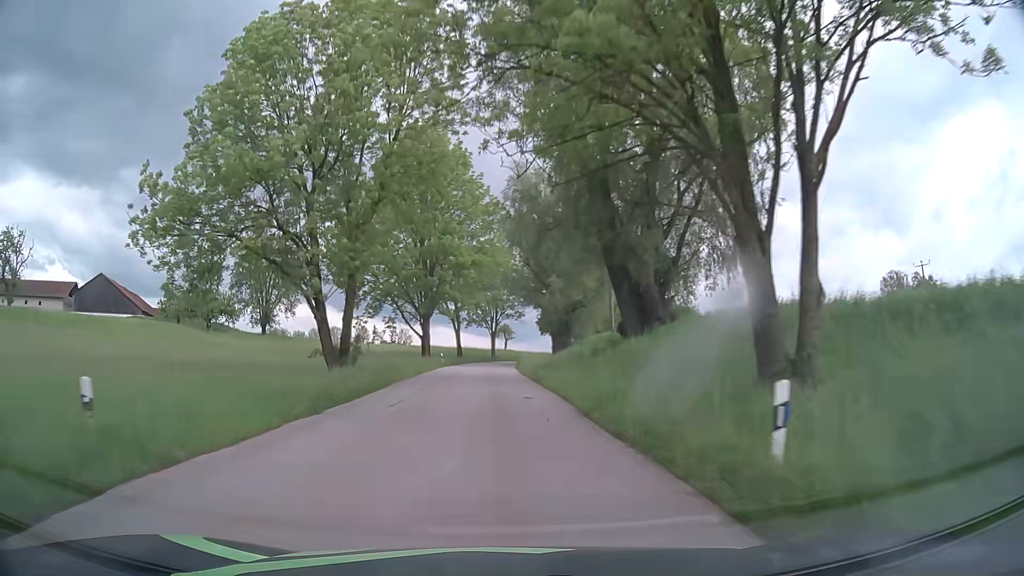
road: tertiary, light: Day
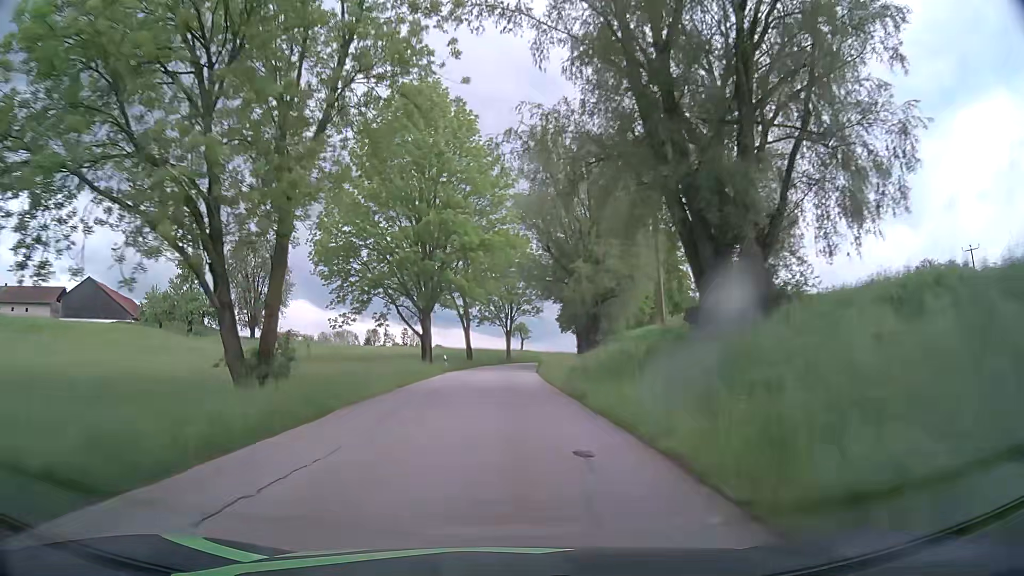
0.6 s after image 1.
(-0.1, +10.4) m; -1°
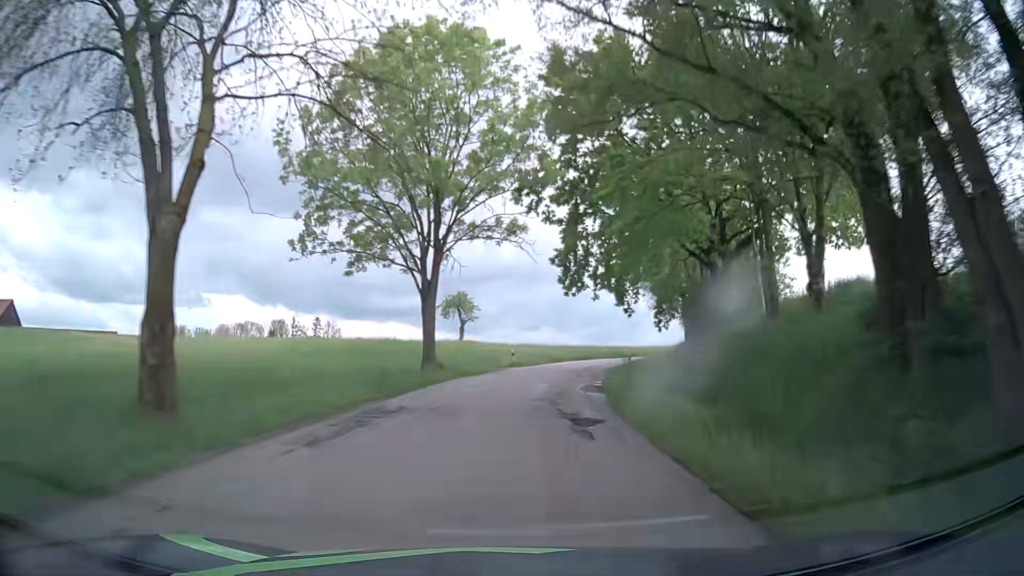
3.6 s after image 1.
(+0.6, +55.3) m; +5°
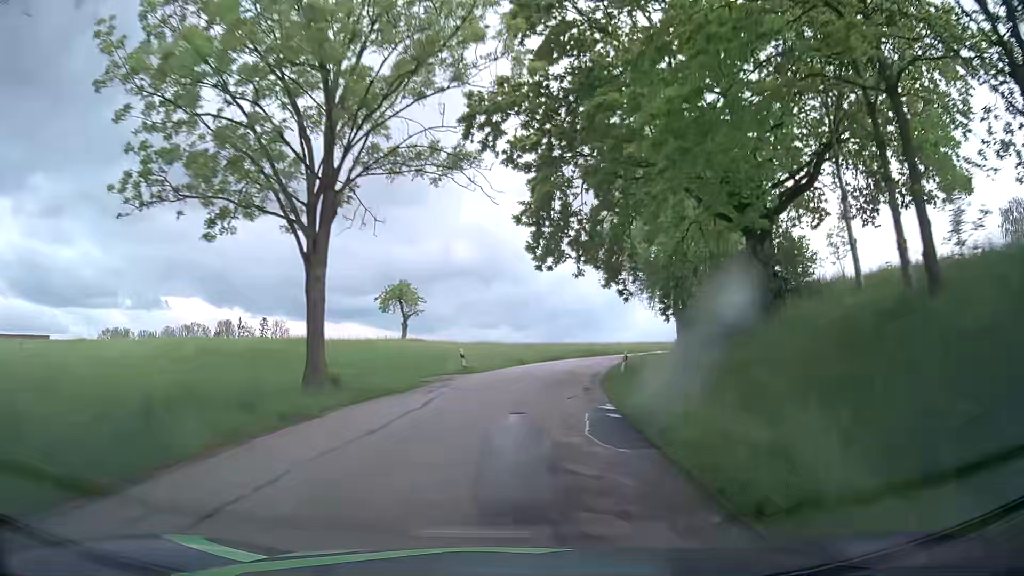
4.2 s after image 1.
(+0.5, +11.6) m; +3°
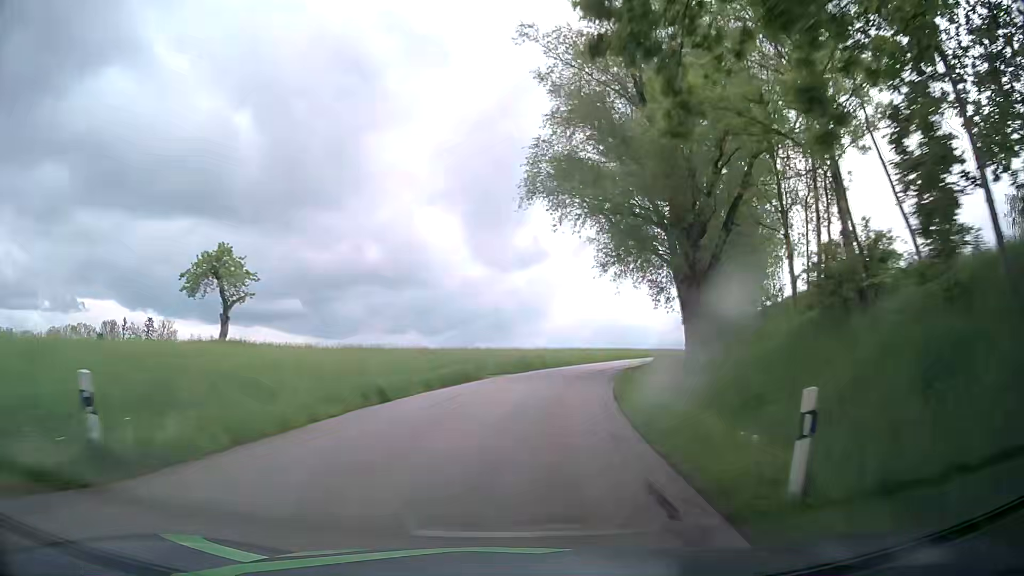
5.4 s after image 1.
(+1.8, +23.2) m; +8°
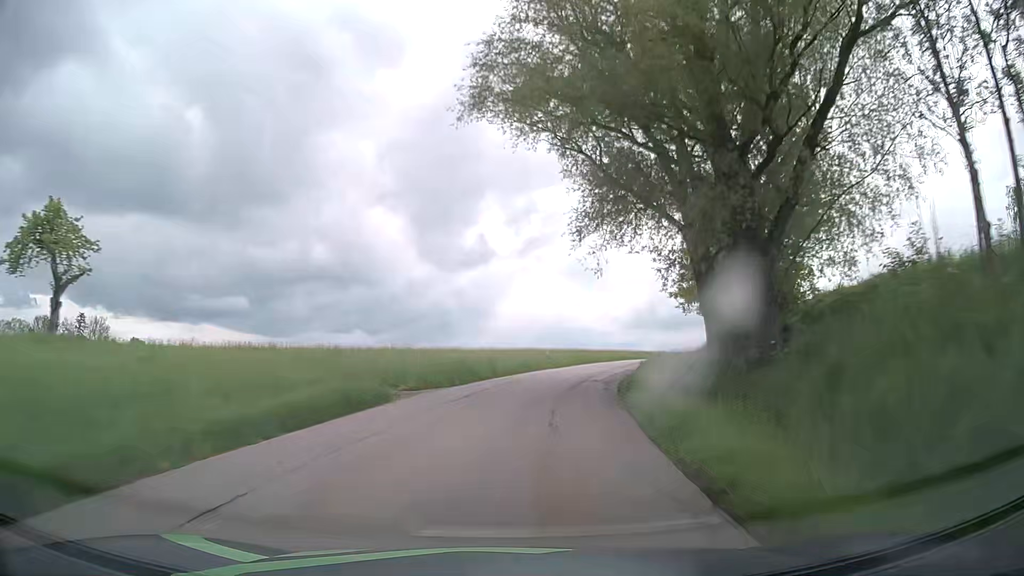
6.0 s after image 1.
(+0.5, +11.7) m; +5°
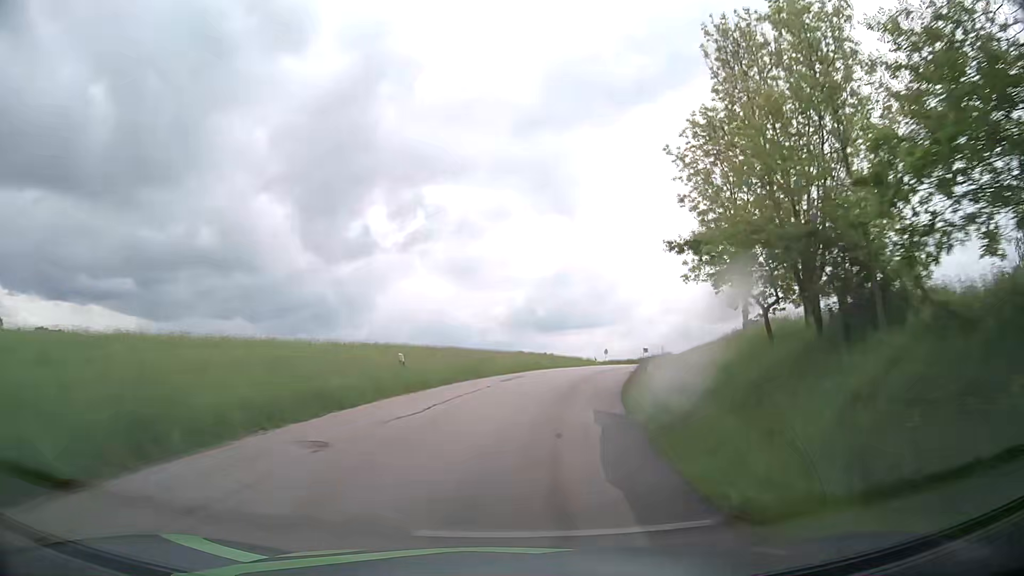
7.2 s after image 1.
(+1.8, +23.1) m; +10°
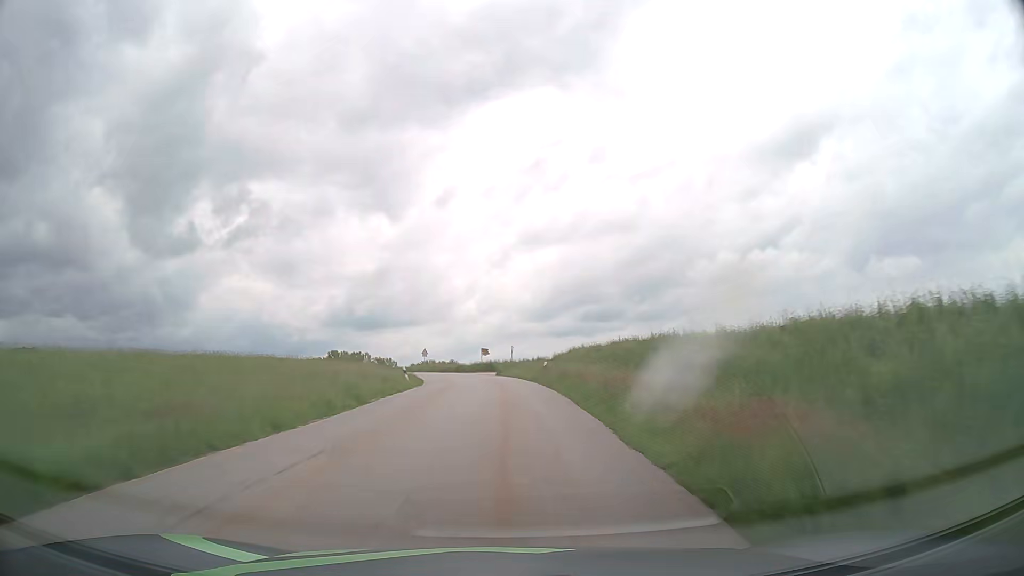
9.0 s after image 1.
(+5.1, +34.1) m; +16°
(0, +10) (0, +20) (0, +30) (-1, +40) (-3, +50) (-5, +60) (-7, +69) (-10, +79) (-14, +88) (-18, +97) m
